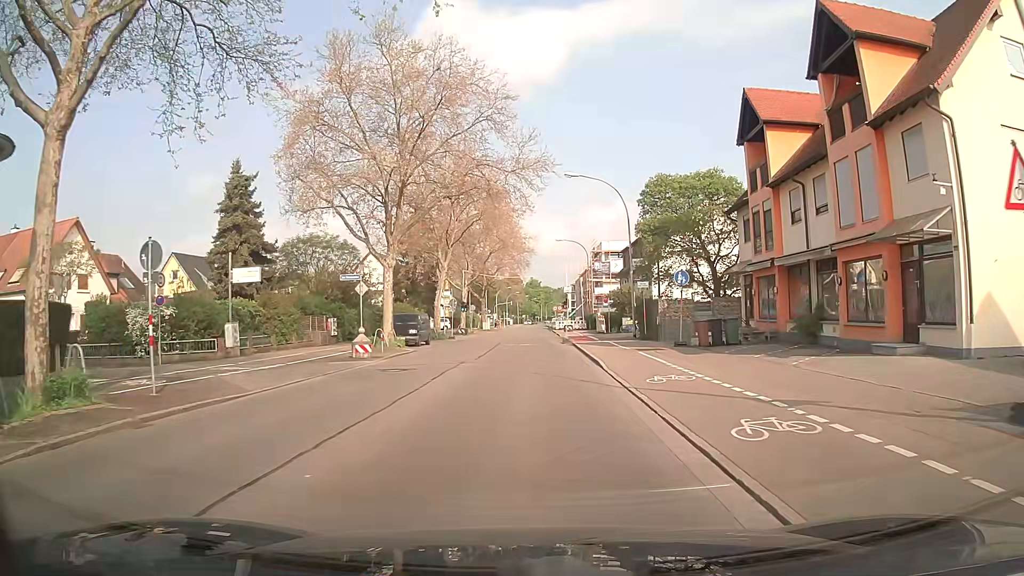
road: secondary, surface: asphalt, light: Day
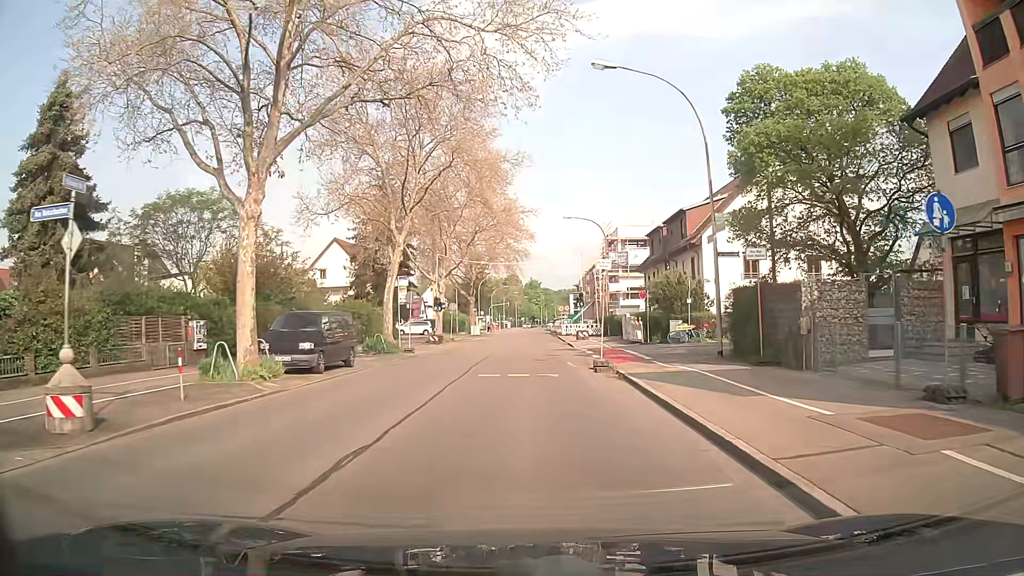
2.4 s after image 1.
(0.0, +17.9) m; -1°
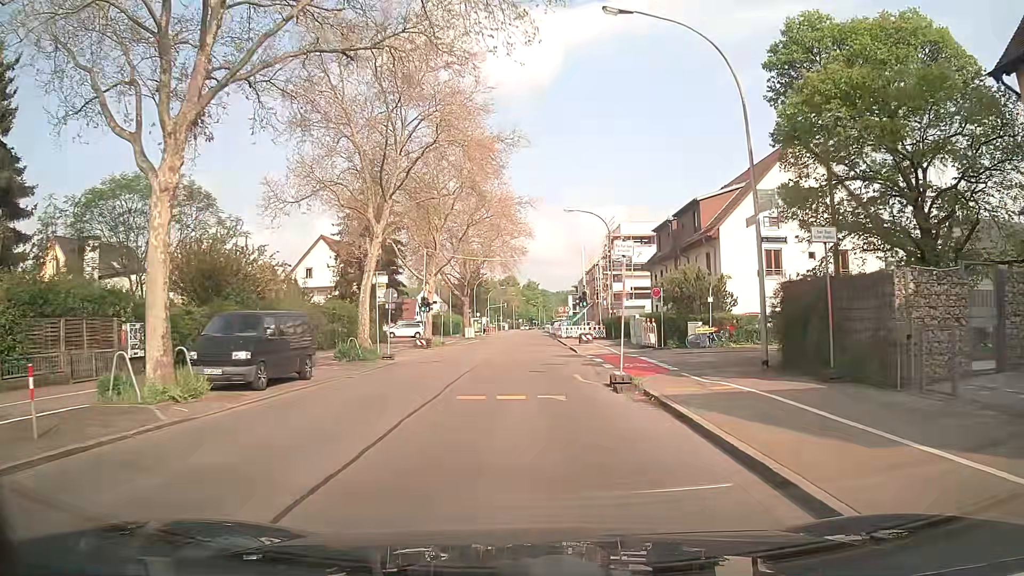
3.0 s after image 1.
(+0.1, +4.4) m; 0°
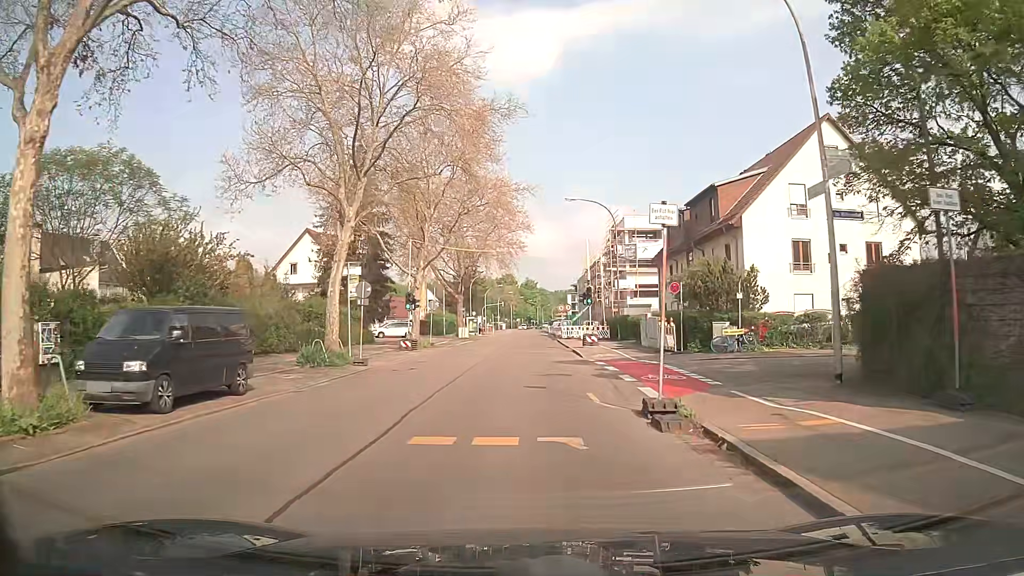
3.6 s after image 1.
(+0.1, +4.5) m; +1°
(0, +10) (0, +20) (0, +30) (0, +40) (0, +50) (0, +60) (0, +70) (0, +80) (0, +90) (0, +100) m
